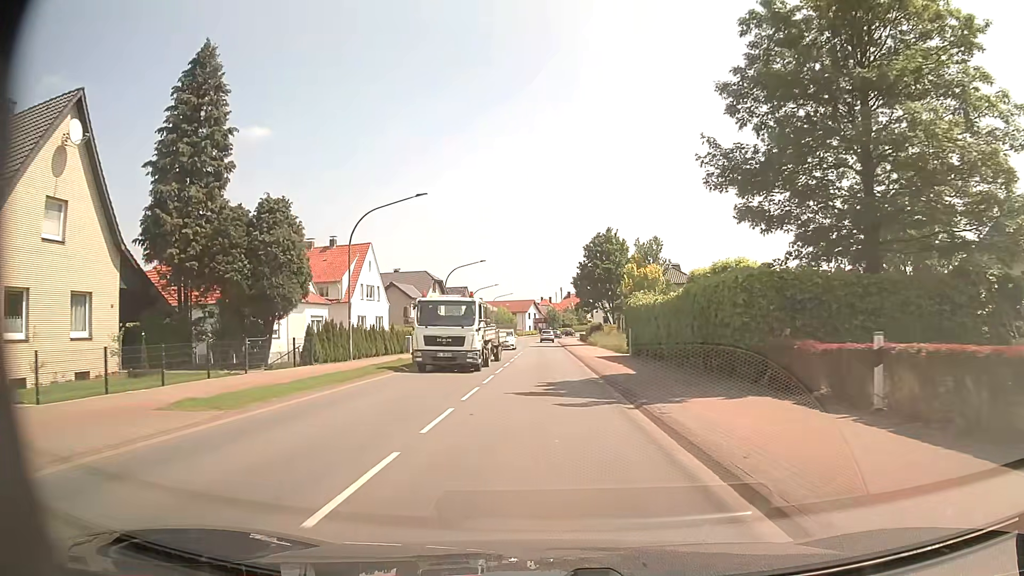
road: primary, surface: asphalt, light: Day
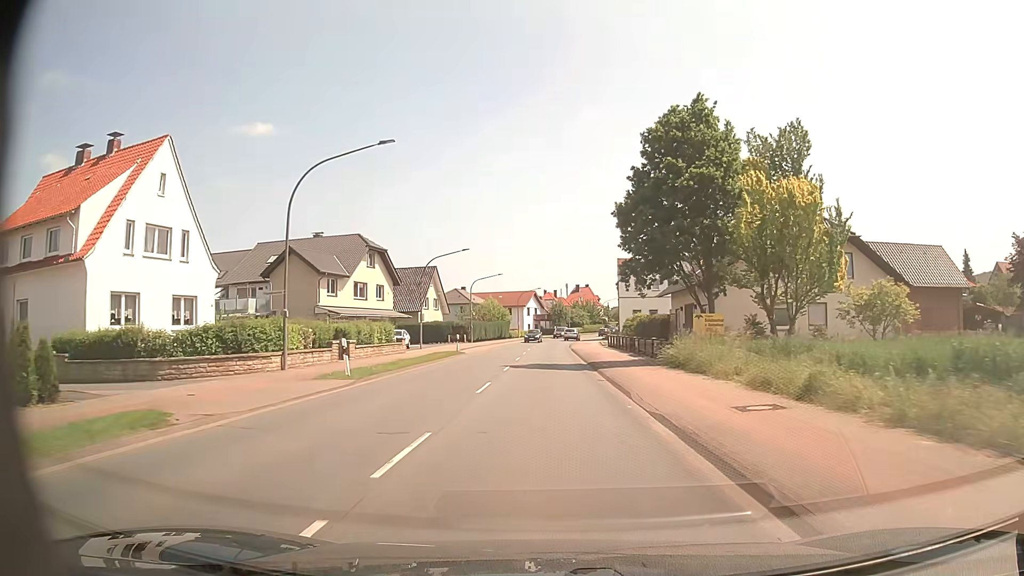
(-0.2, +39.0) m; -1°
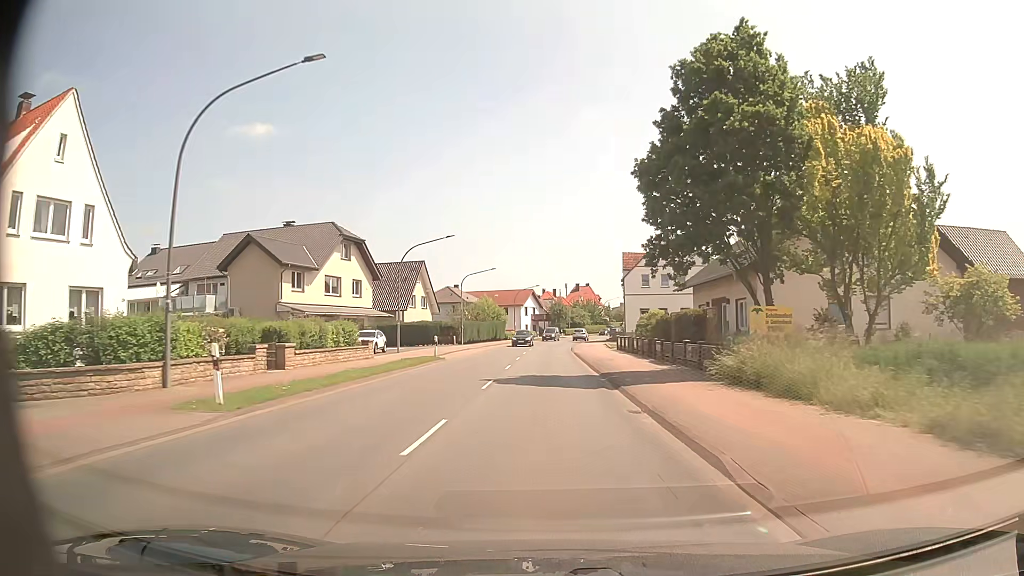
(0.0, +7.8) m; 0°
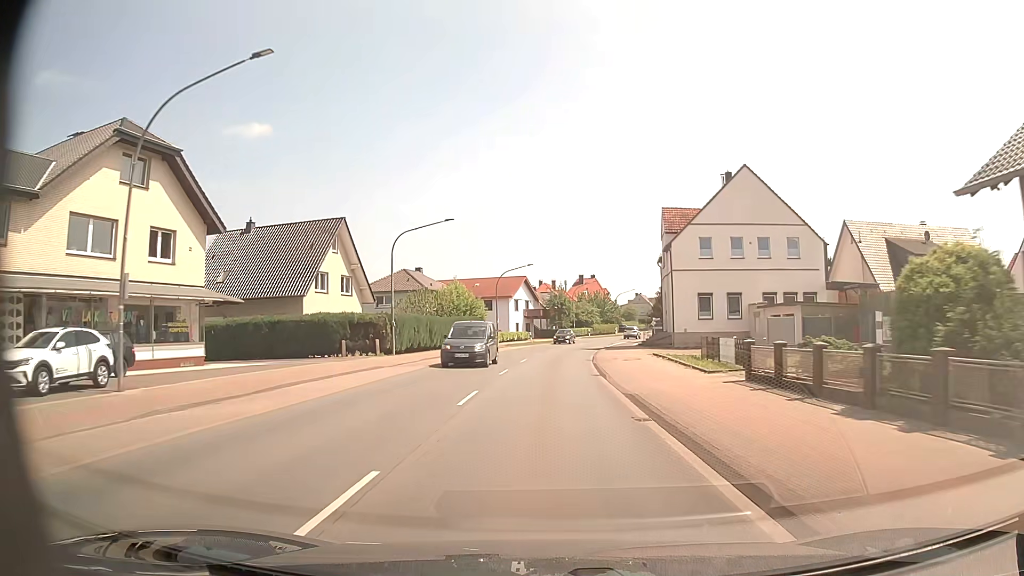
(0.0, +31.1) m; 0°
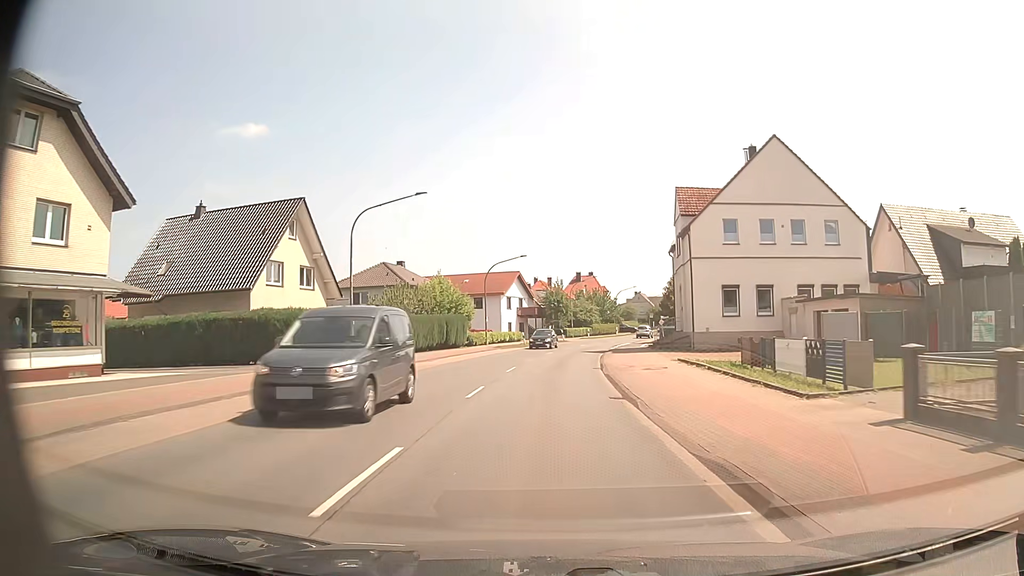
(0.0, +7.8) m; 0°
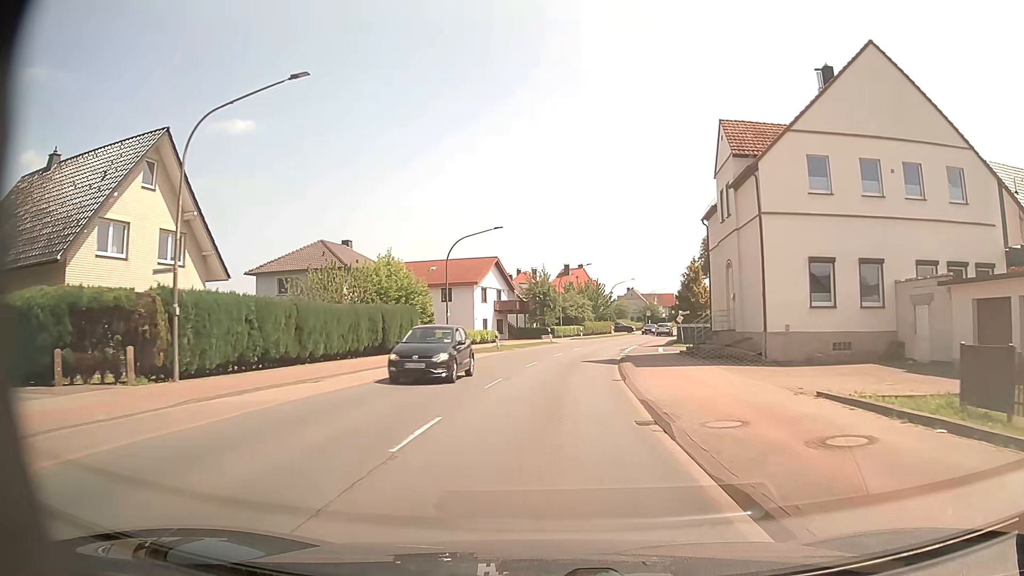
(+0.2, +15.5) m; +1°
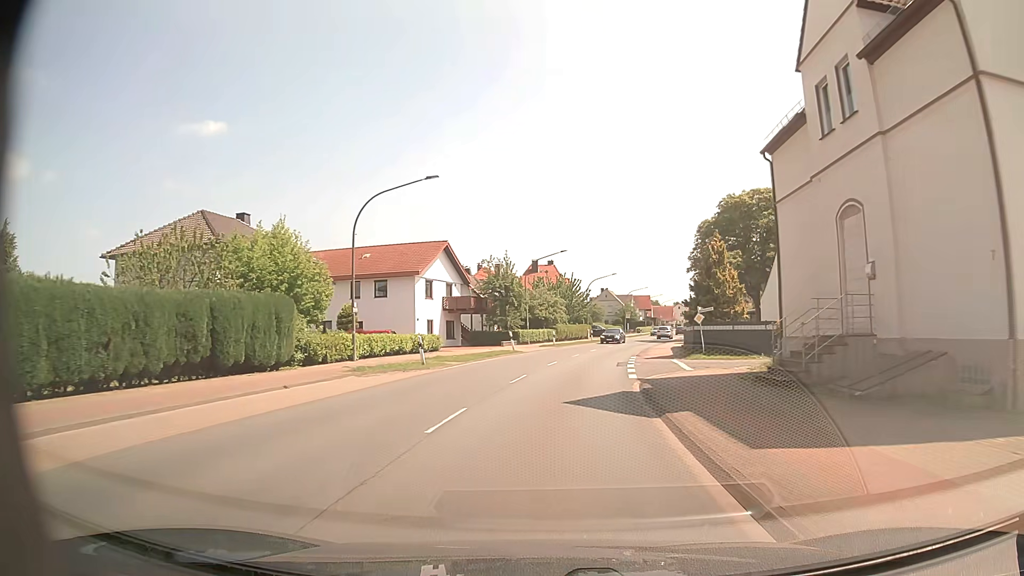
(+0.3, +15.5) m; +3°
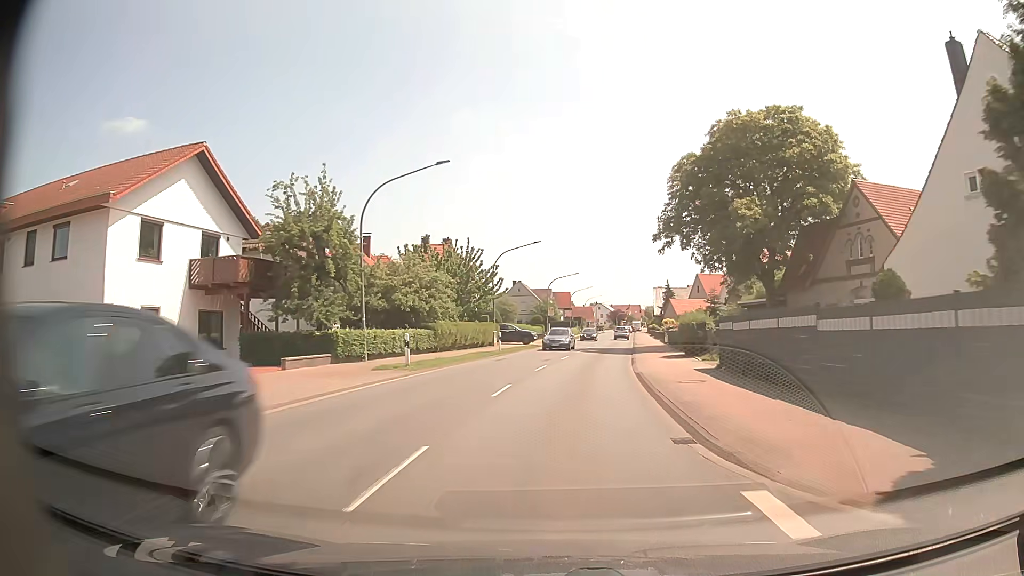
(+1.6, +30.9) m; +7°
(0, +10) (+1, +20) (+2, +30) (+3, +40) (+4, +50) (+6, +60) (+7, +70) (+9, +79) (+10, +89) (+11, +99) m
